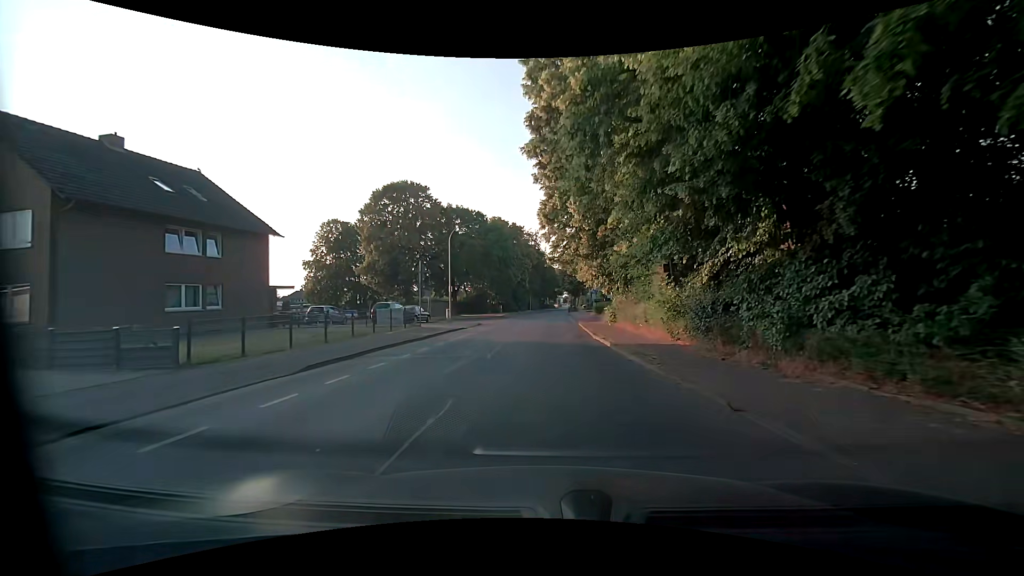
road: unclassified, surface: asphalt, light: Day
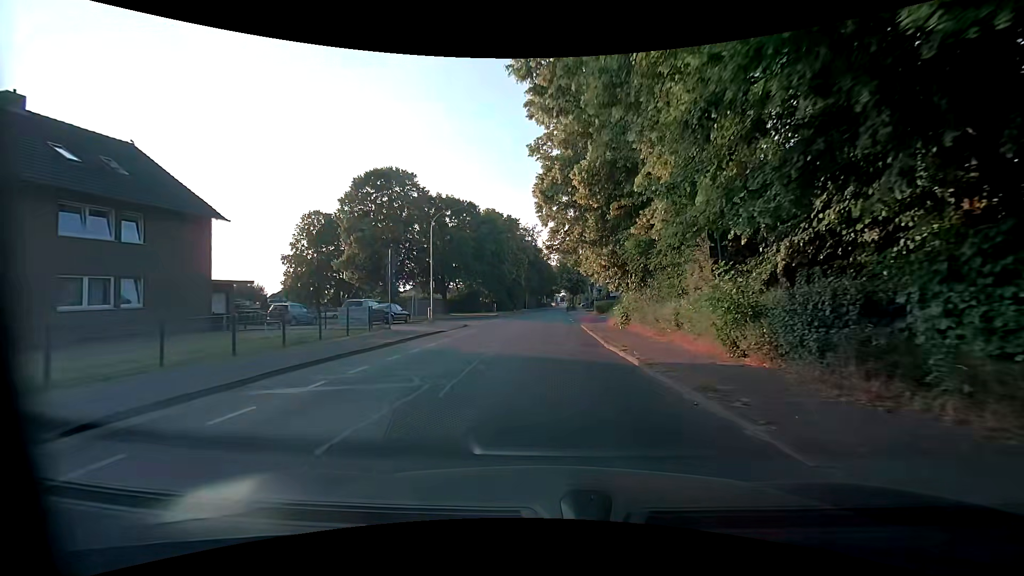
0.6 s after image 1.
(0.0, +5.3) m; 0°
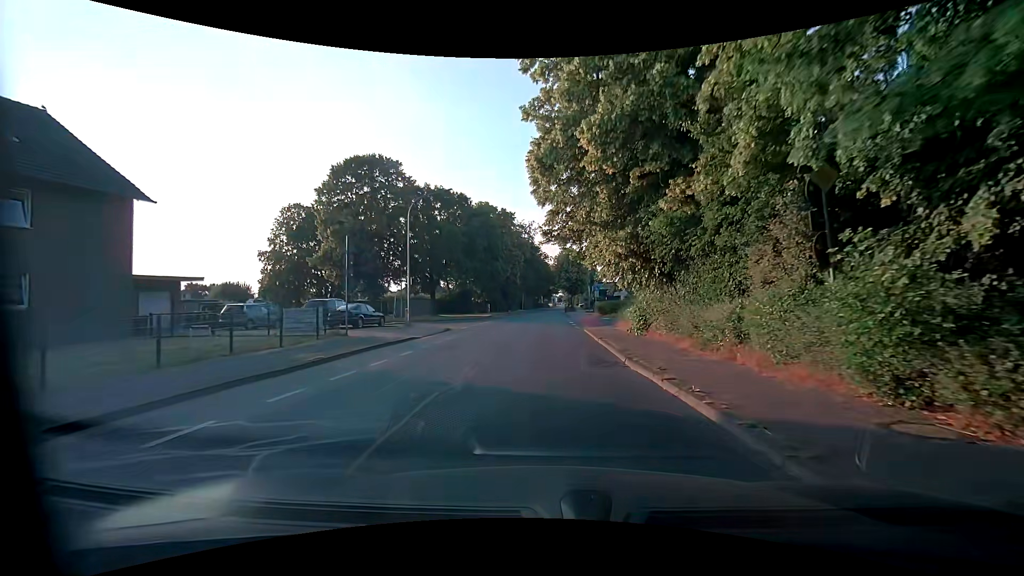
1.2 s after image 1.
(0.0, +5.0) m; +1°
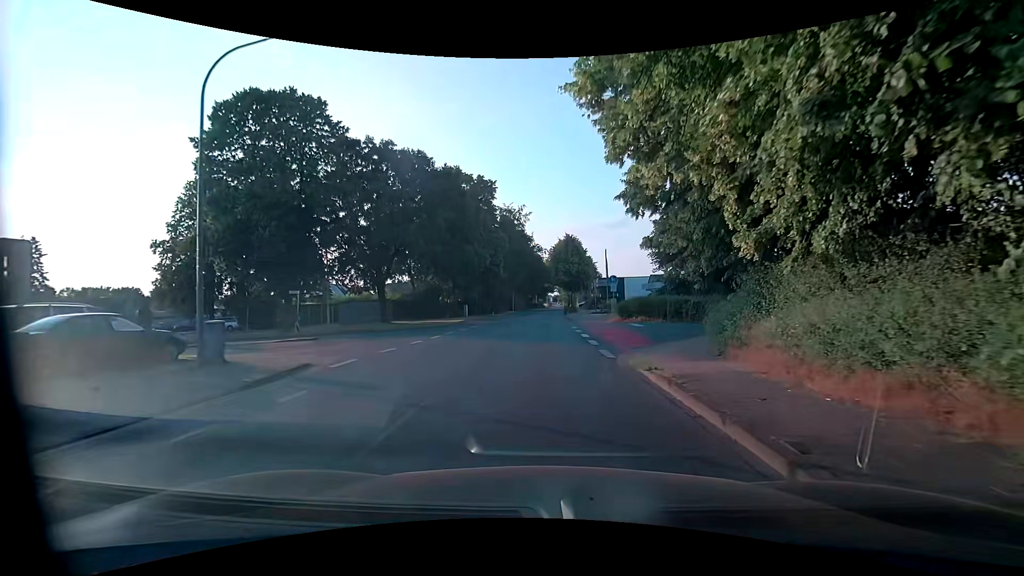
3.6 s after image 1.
(0.0, +16.9) m; 0°
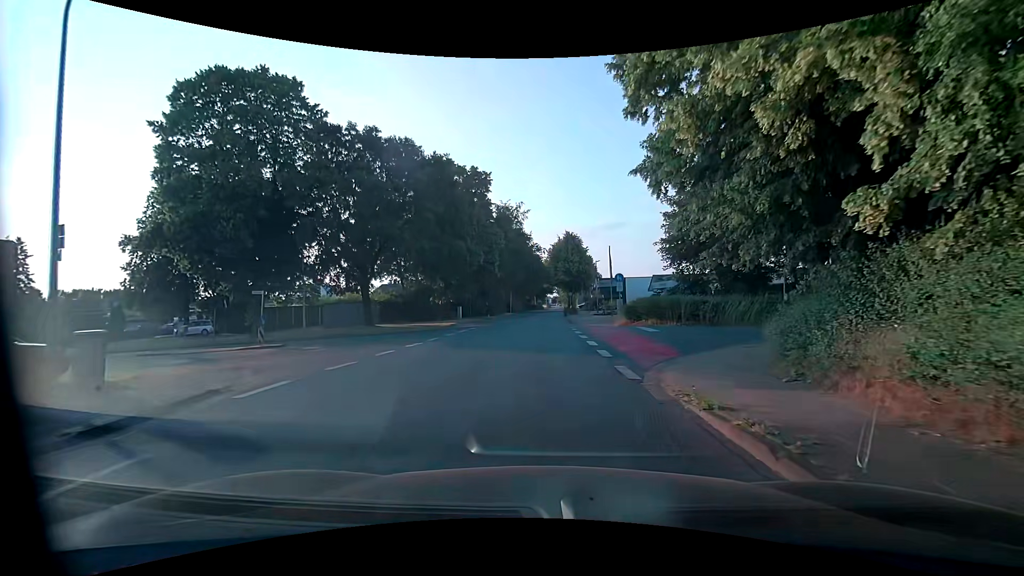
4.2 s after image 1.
(0.0, +3.5) m; -2°
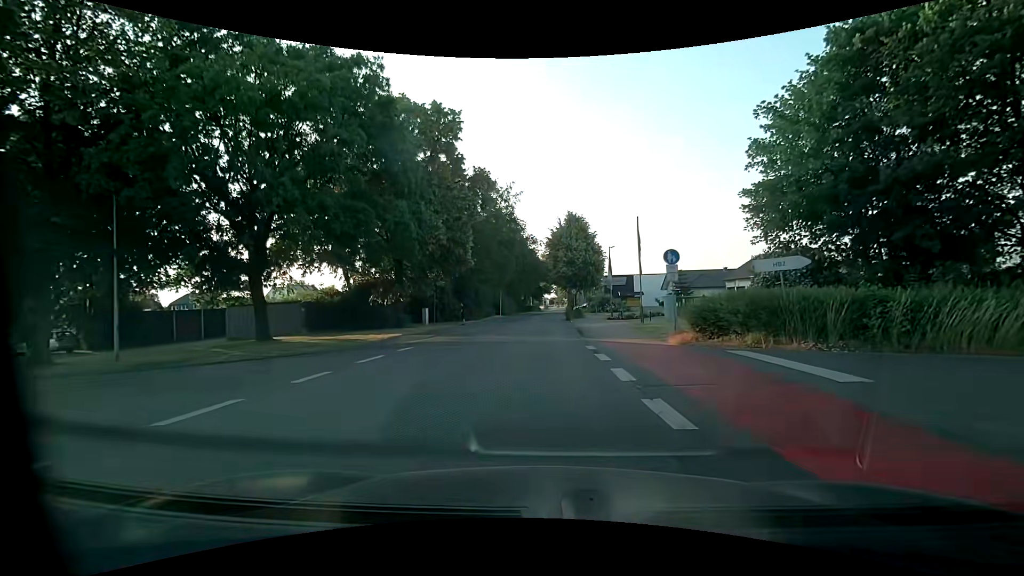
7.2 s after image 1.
(+0.6, +14.3) m; +2°
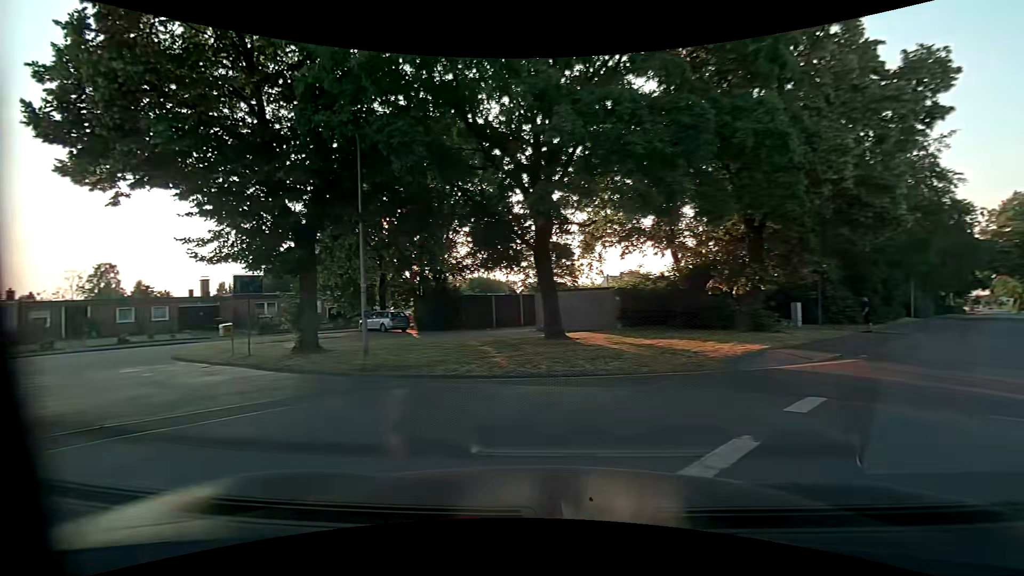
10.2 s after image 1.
(-1.9, +9.9) m; -34°
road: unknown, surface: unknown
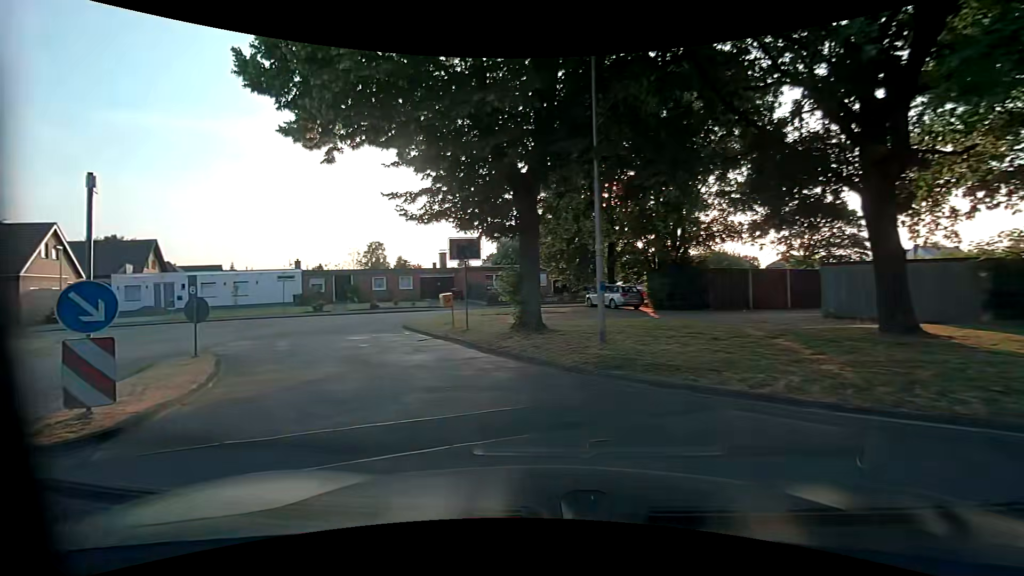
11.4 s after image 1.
(-1.1, +4.3) m; -26°
